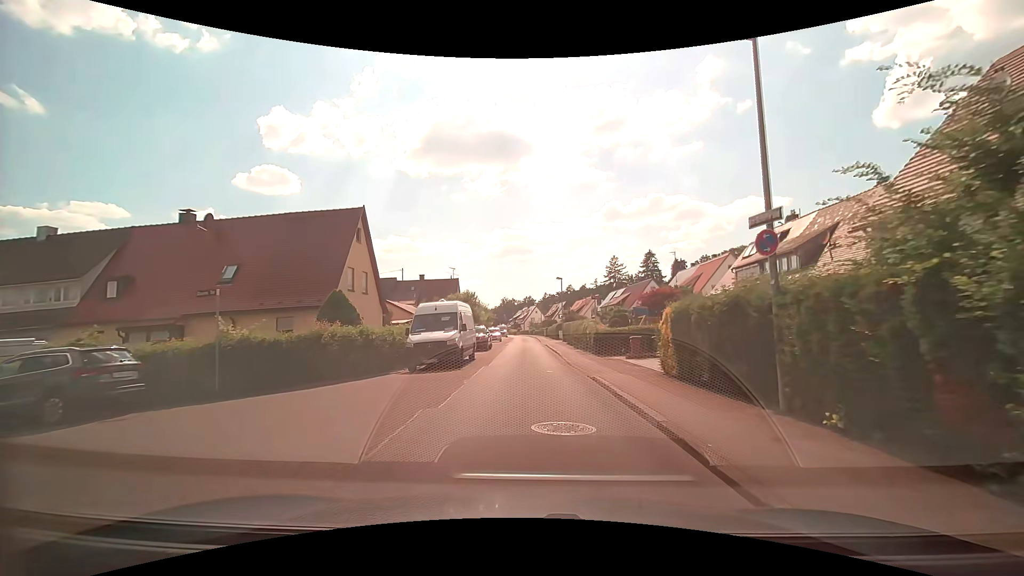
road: residential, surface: asphalt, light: Day
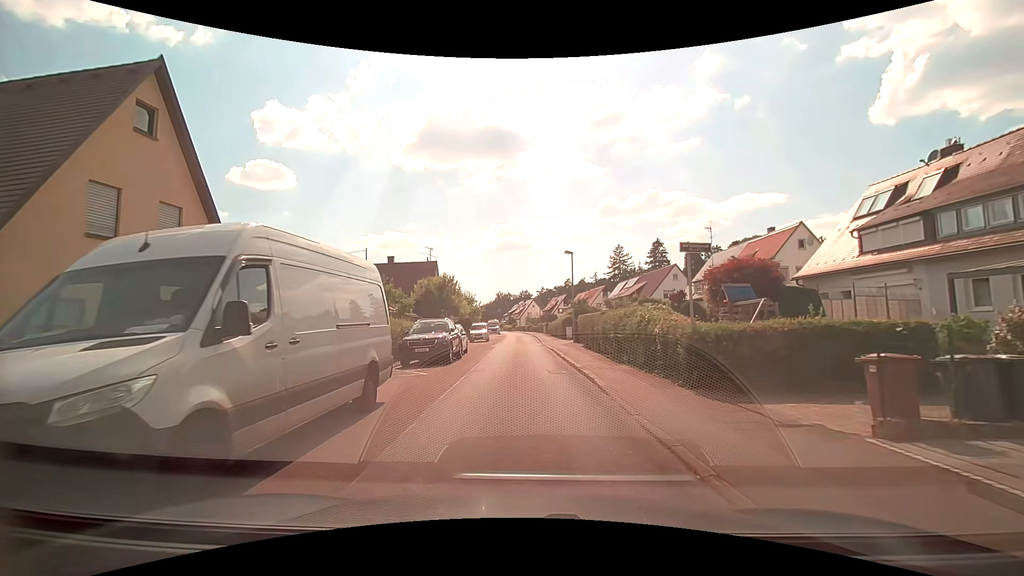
(+0.1, +14.4) m; 0°
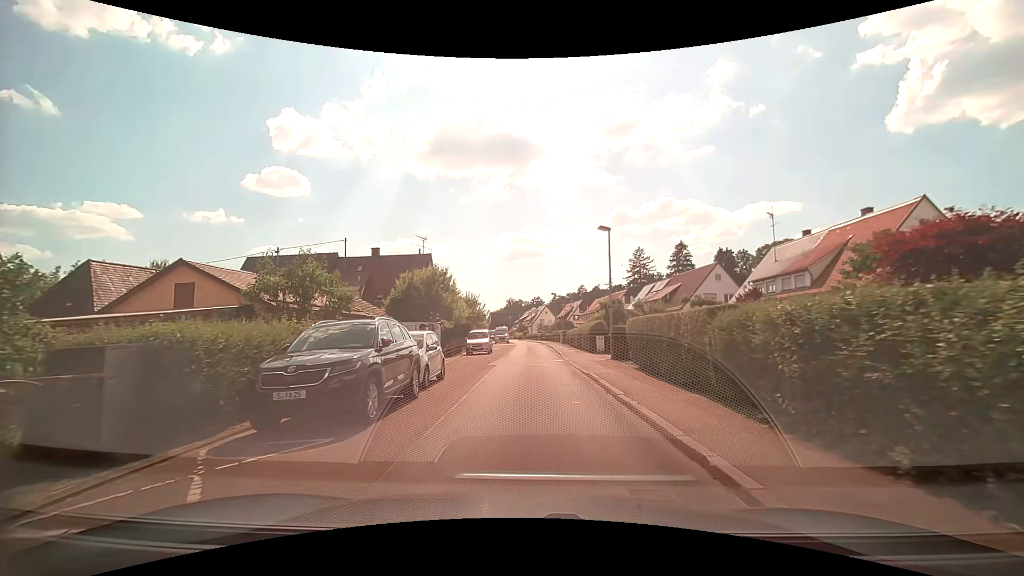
(-0.1, +10.7) m; -1°
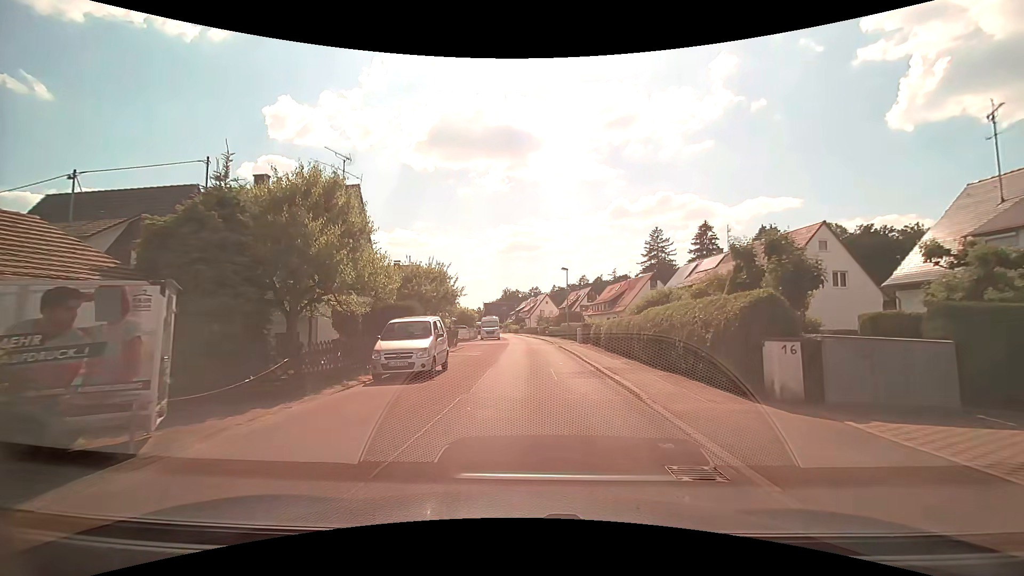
(-0.2, +20.2) m; 0°
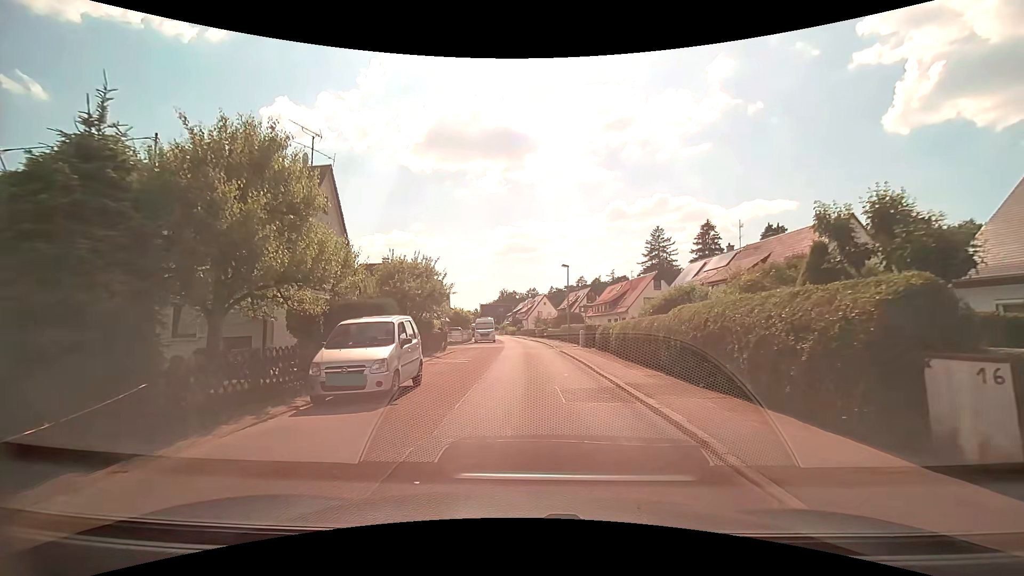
(0.0, +3.5) m; +1°
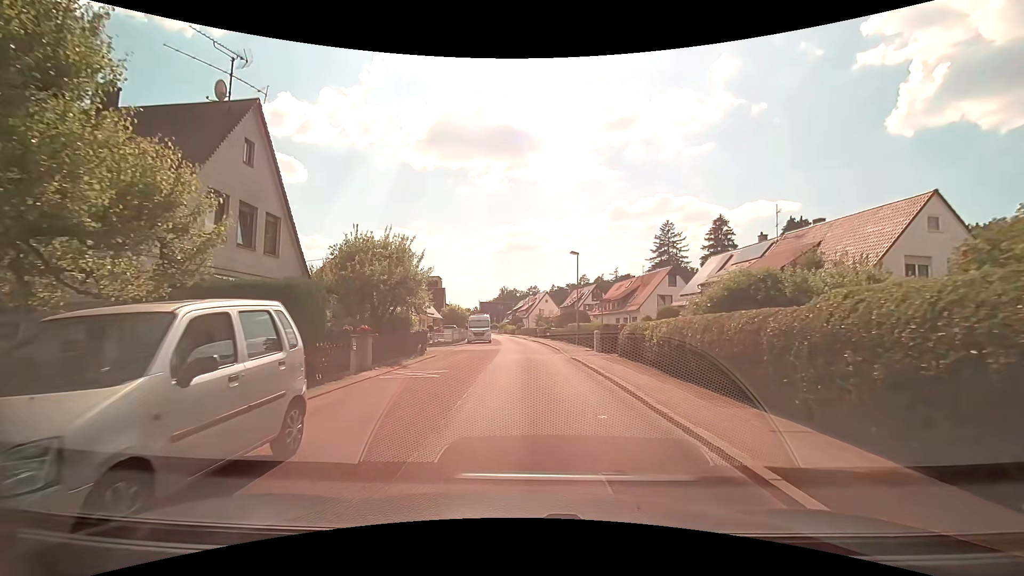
(-0.1, +6.5) m; 0°
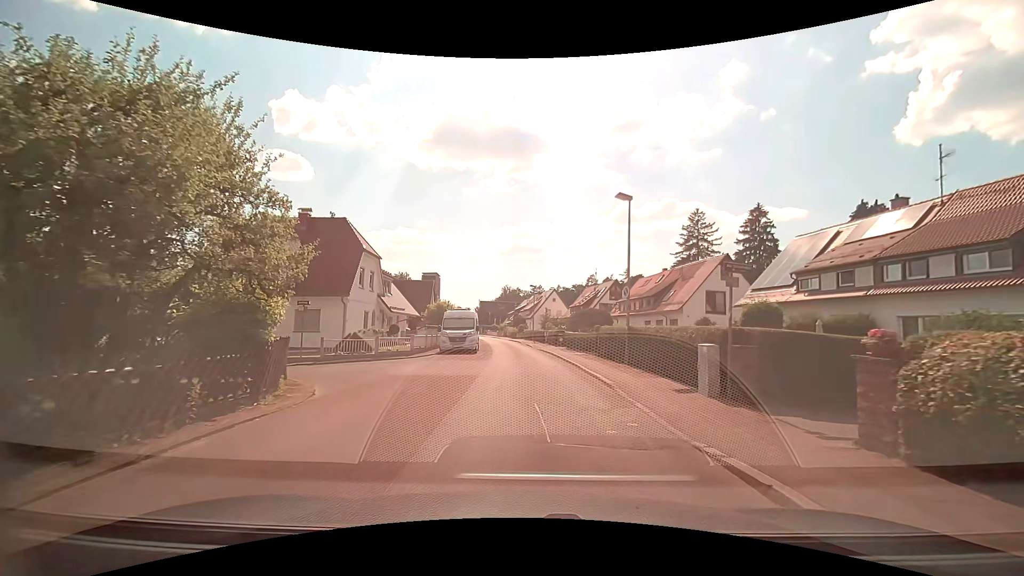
(-0.1, +15.2) m; 0°
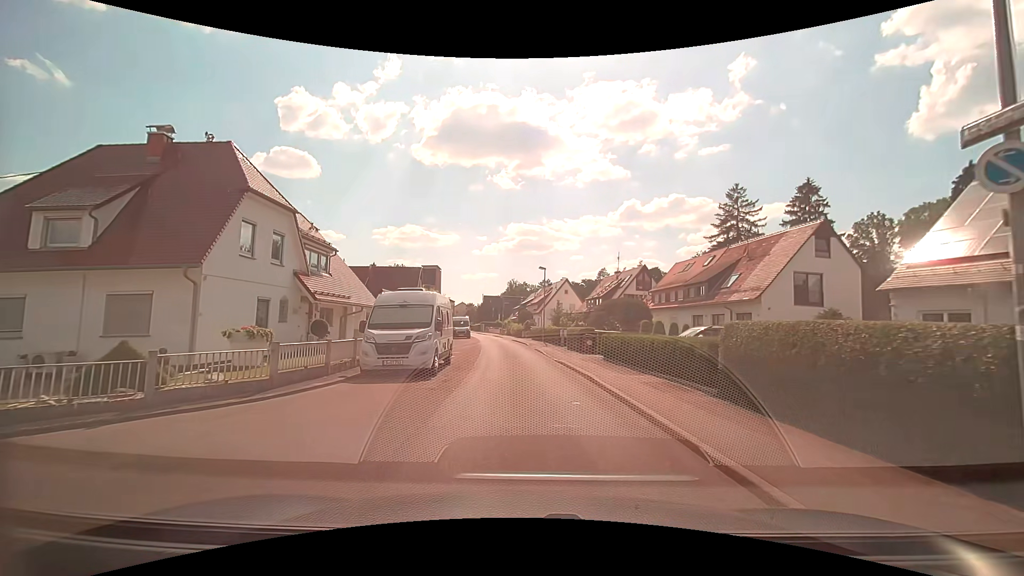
(0.0, +13.9) m; -1°
